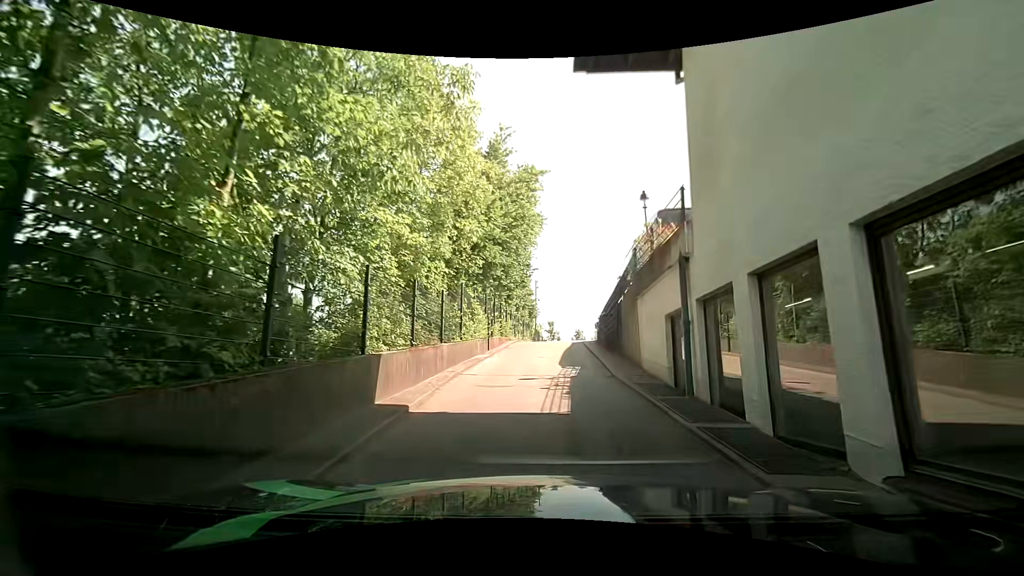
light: Day
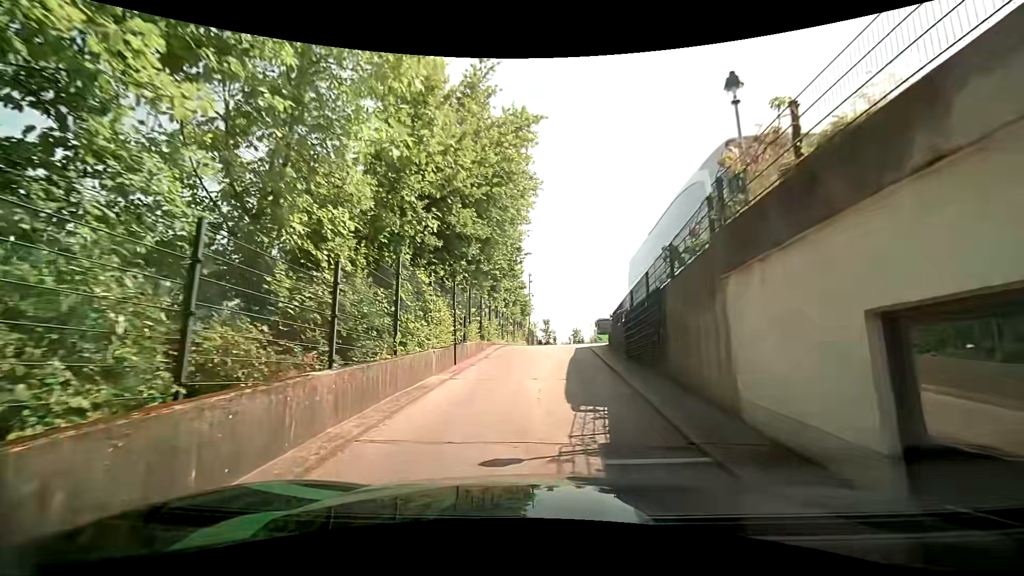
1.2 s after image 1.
(0.0, +6.4) m; +1°
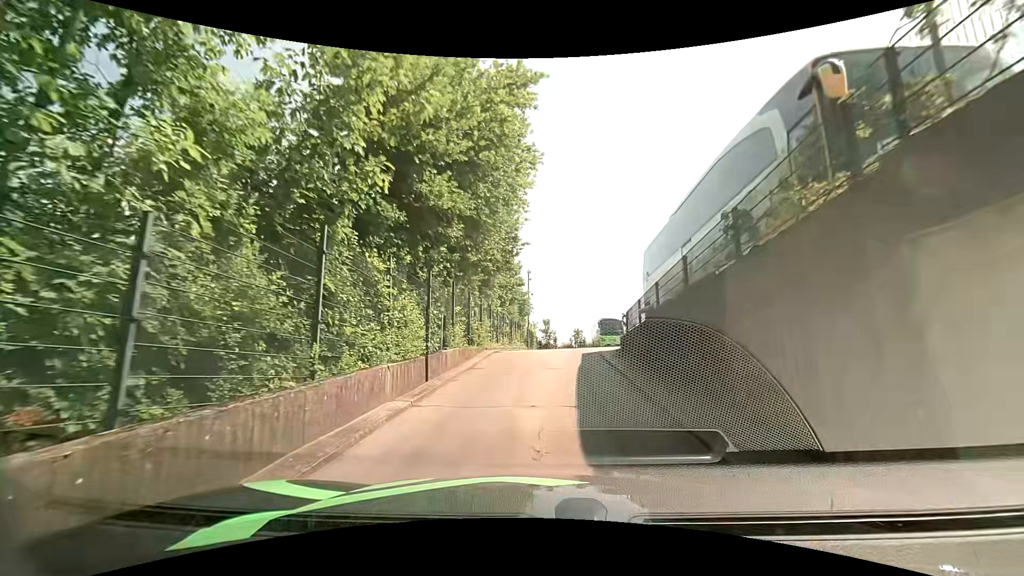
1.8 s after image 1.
(0.0, +3.1) m; 0°
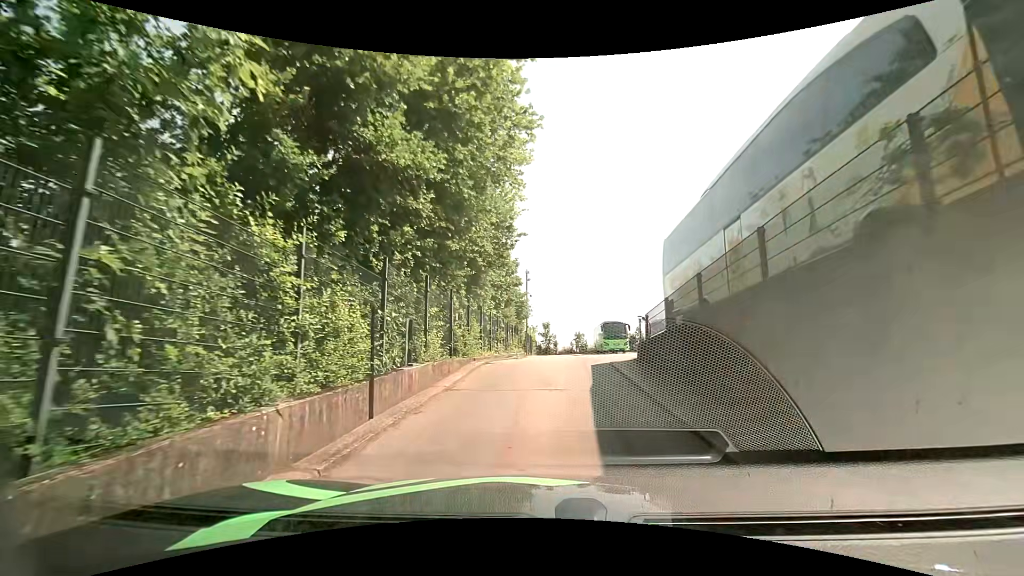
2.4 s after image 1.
(0.0, +3.1) m; 0°
